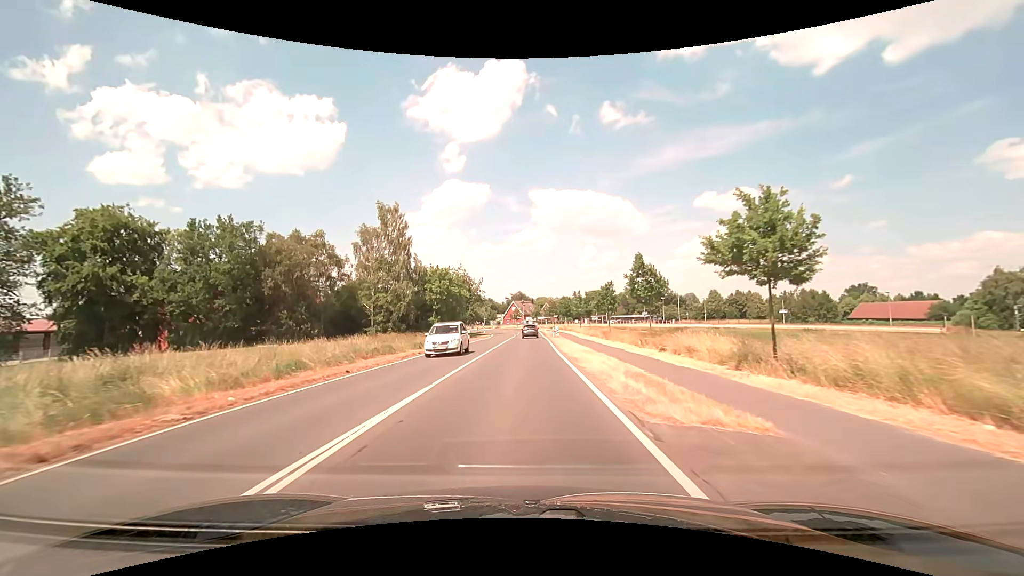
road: secondary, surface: asphalt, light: Day
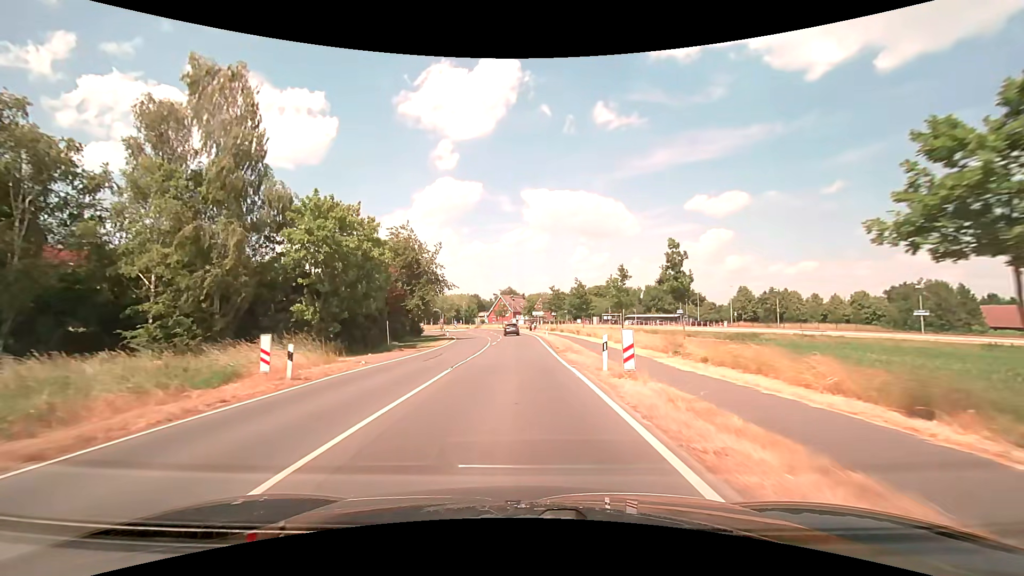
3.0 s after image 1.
(+0.5, +38.3) m; +1°
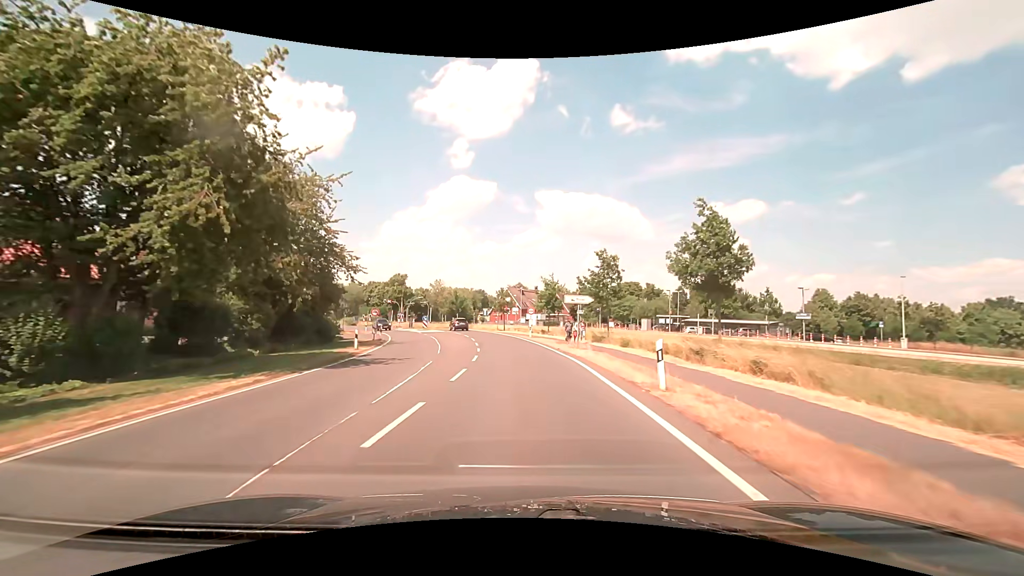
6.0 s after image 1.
(-0.4, +37.9) m; -2°
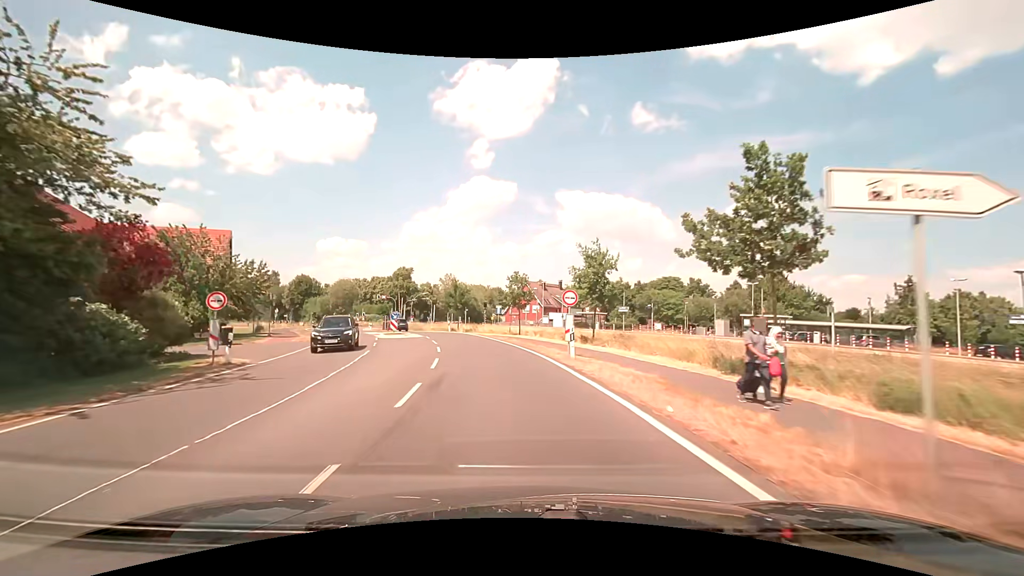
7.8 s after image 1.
(-0.1, +21.6) m; -2°
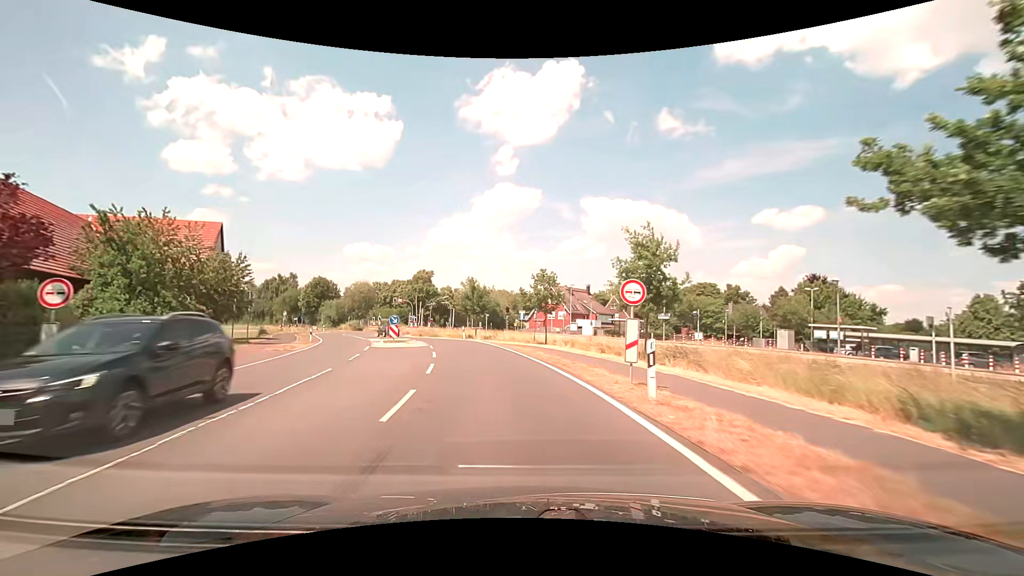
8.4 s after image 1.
(-0.2, +7.0) m; -3°
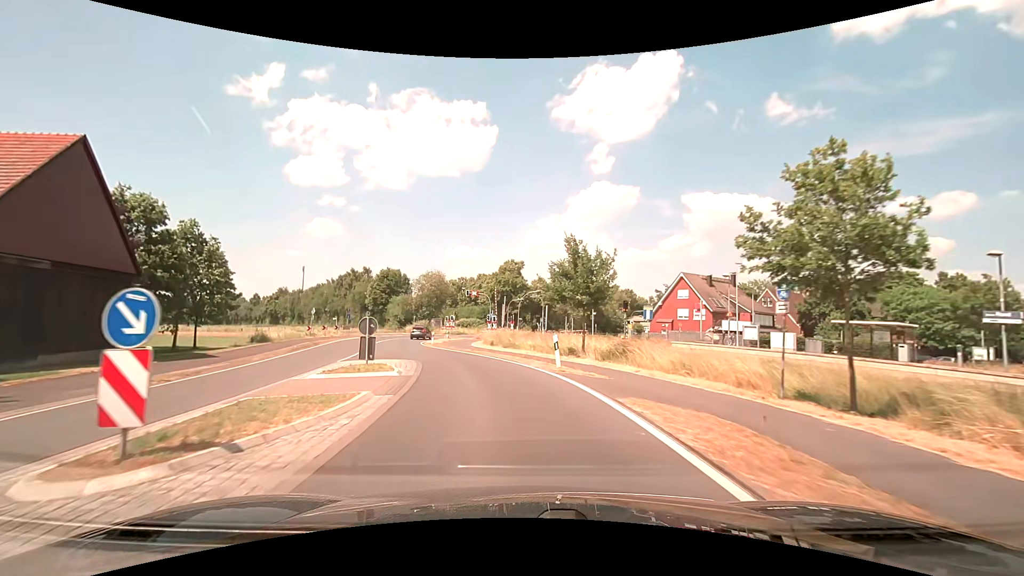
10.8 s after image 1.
(-2.4, +26.4) m; -10°
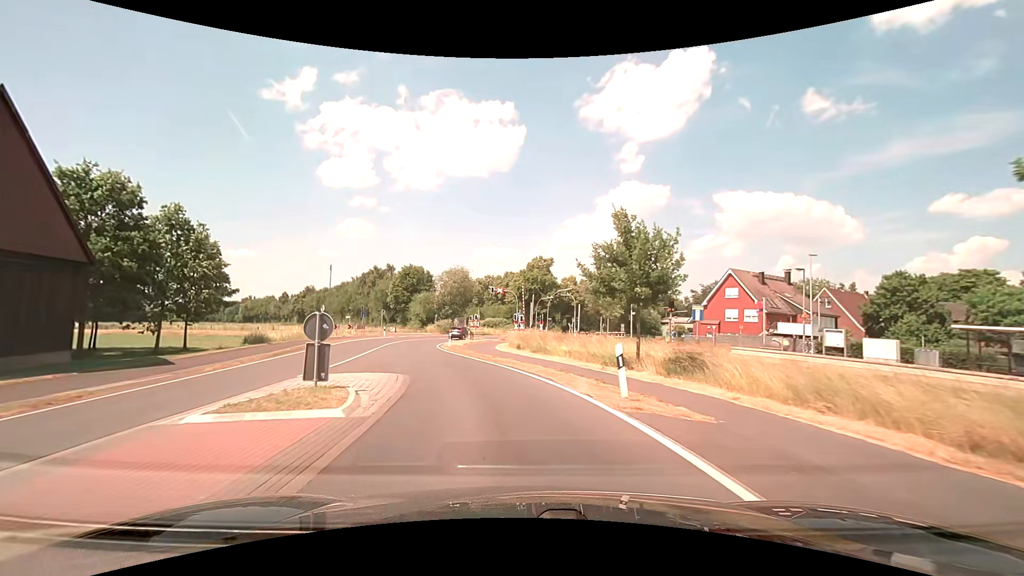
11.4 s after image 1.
(-0.2, +6.1) m; -3°
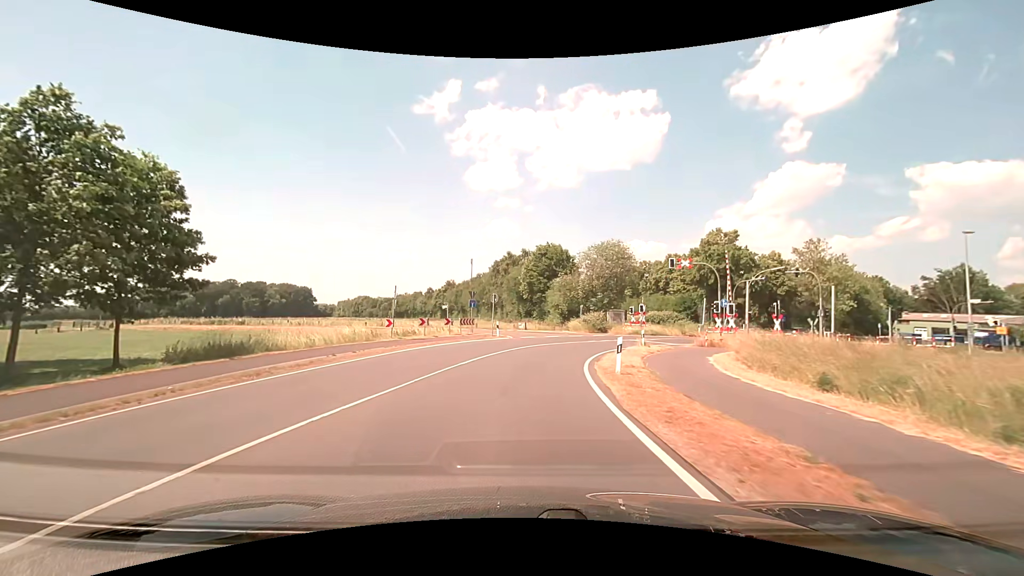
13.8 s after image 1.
(-3.4, +23.1) m; -16°
(0, +10) (+1, +20) (+3, +30) (+9, +38) (+16, +44) (+25, +48) (+35, +52) (+44, +55) (+54, +56) (+64, +58) m
